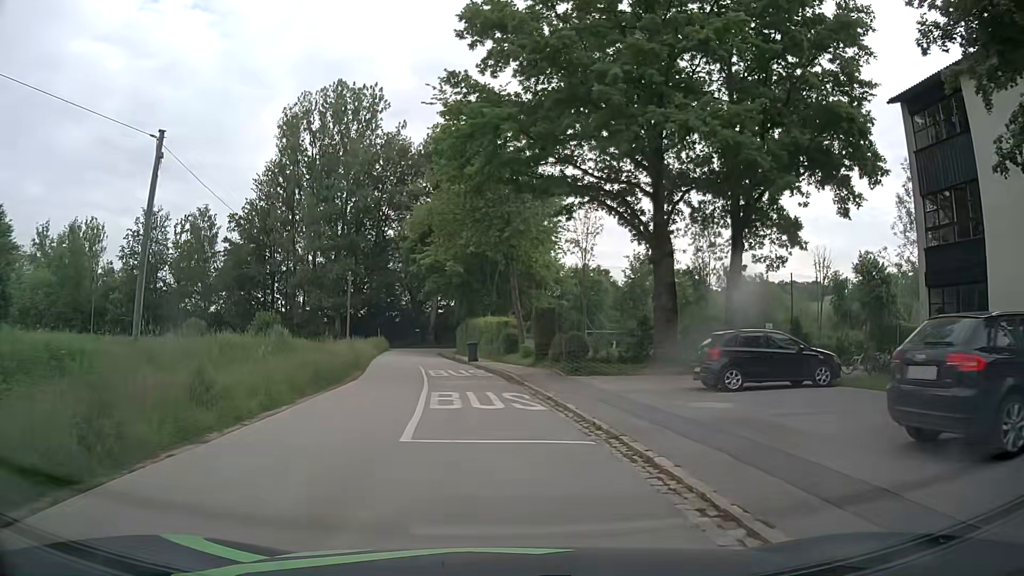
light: Day
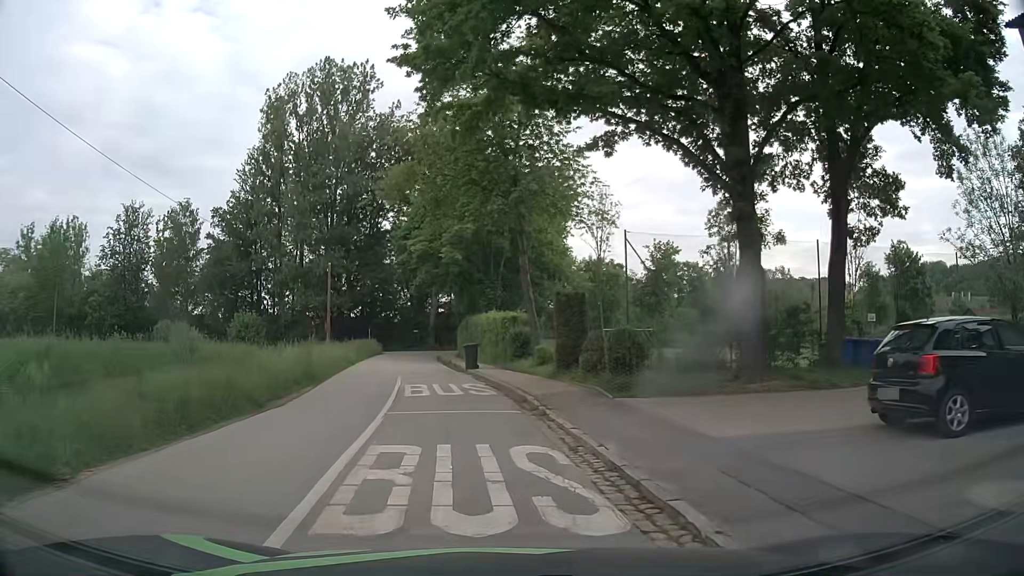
(-0.1, +8.3) m; 0°
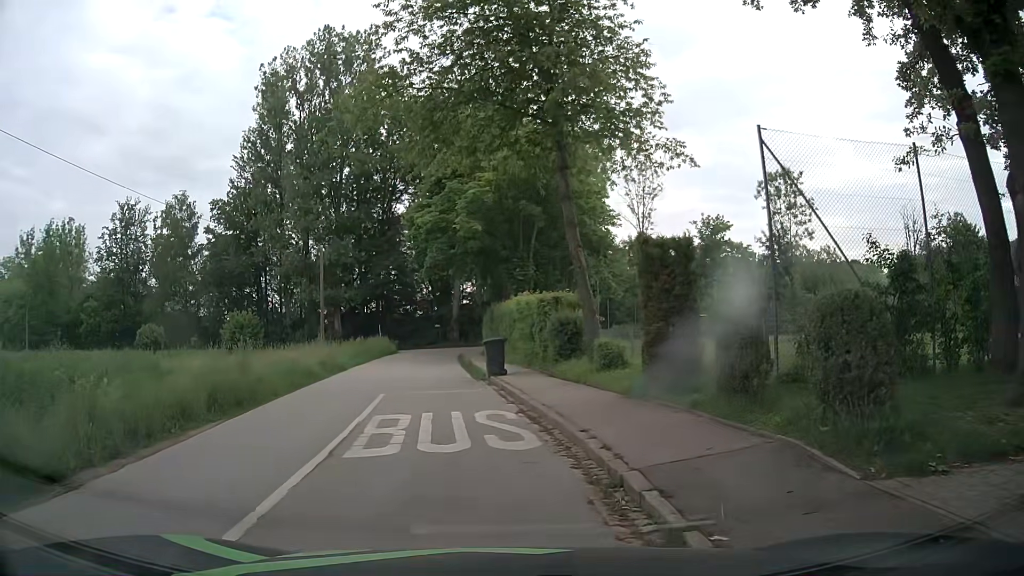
(-0.2, +8.5) m; -3°
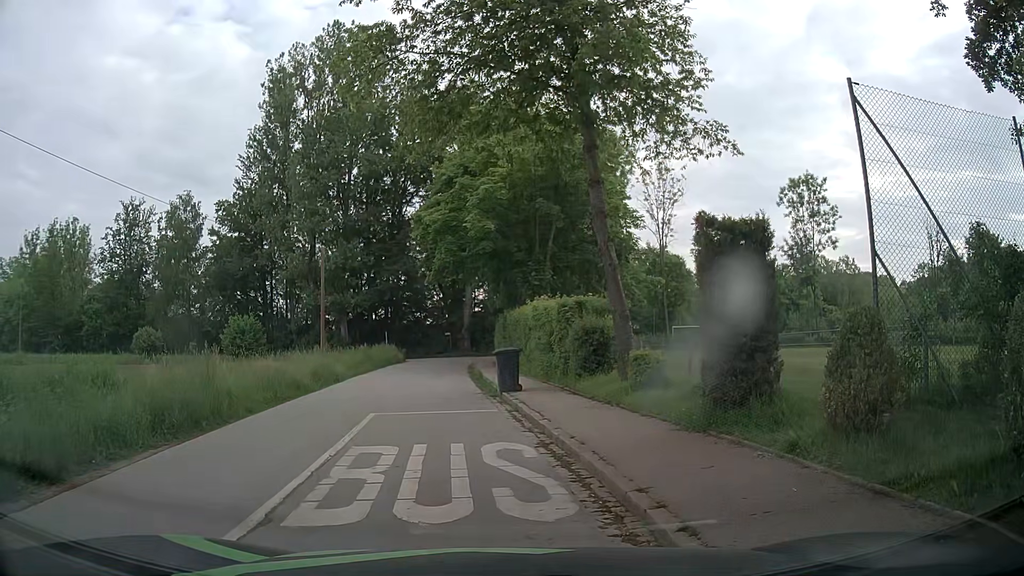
(0.0, +2.4) m; 0°
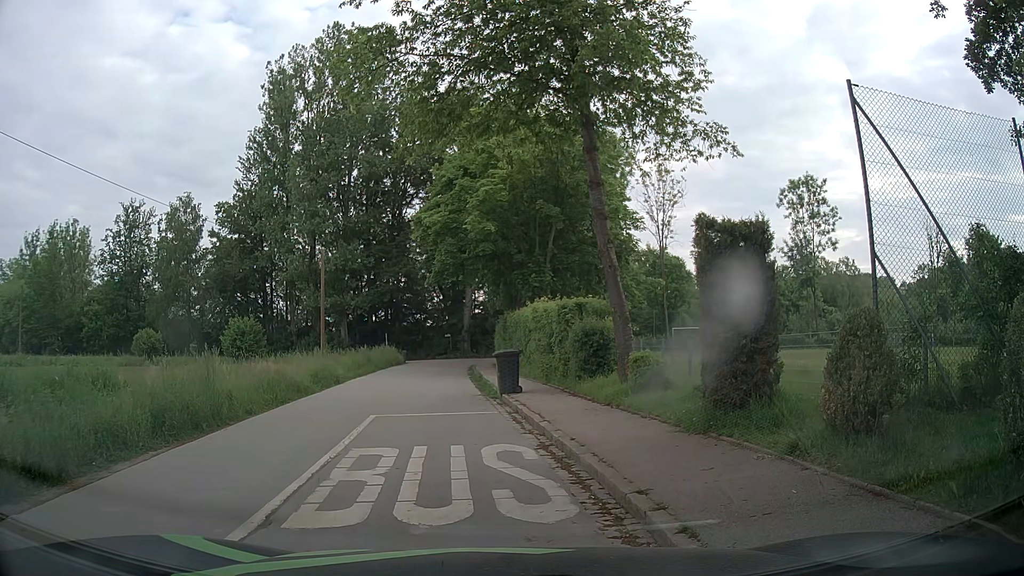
(0.0, +0.1) m; 0°
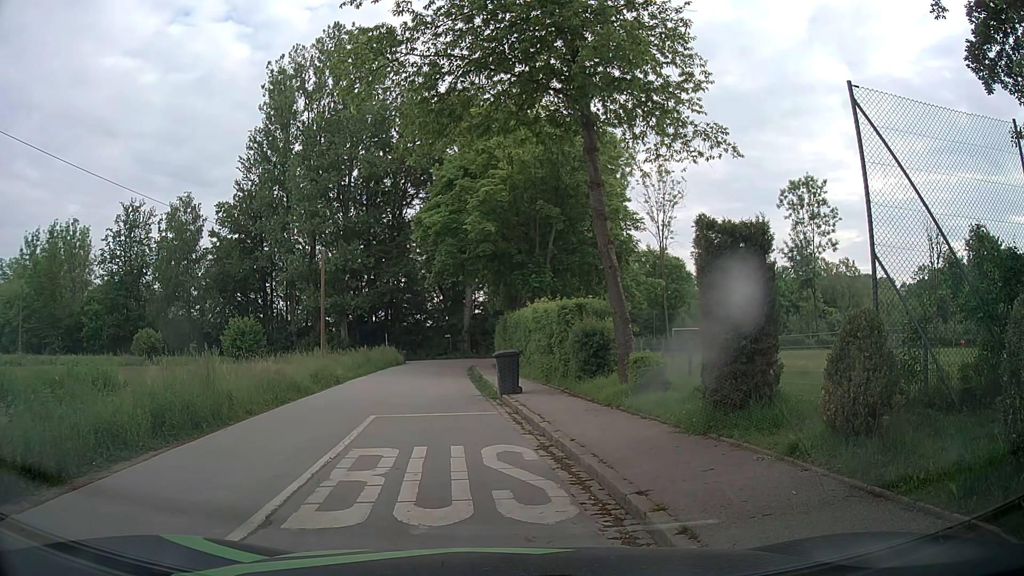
(0.0, 0.0) m; 0°
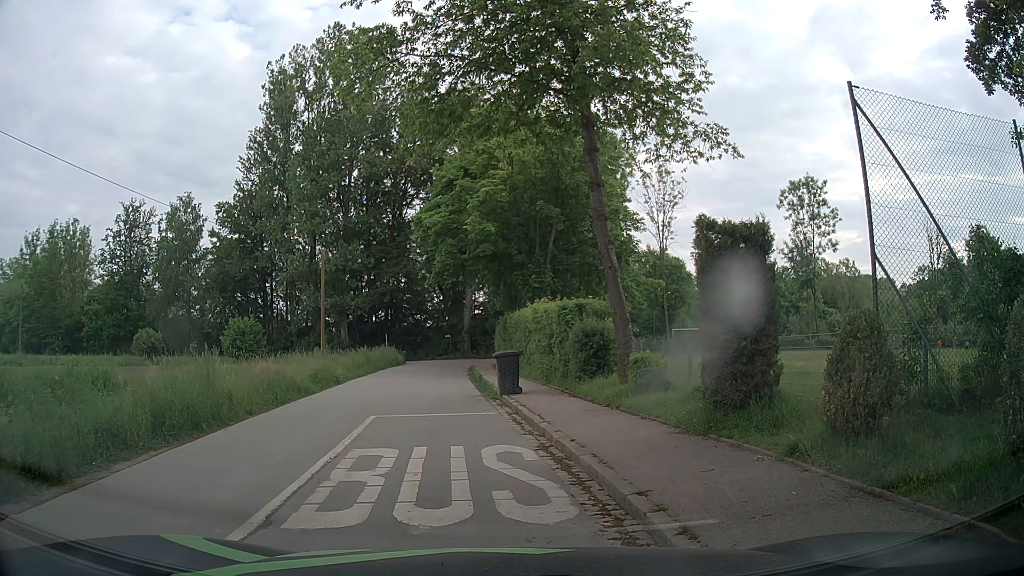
(0.0, 0.0) m; 0°
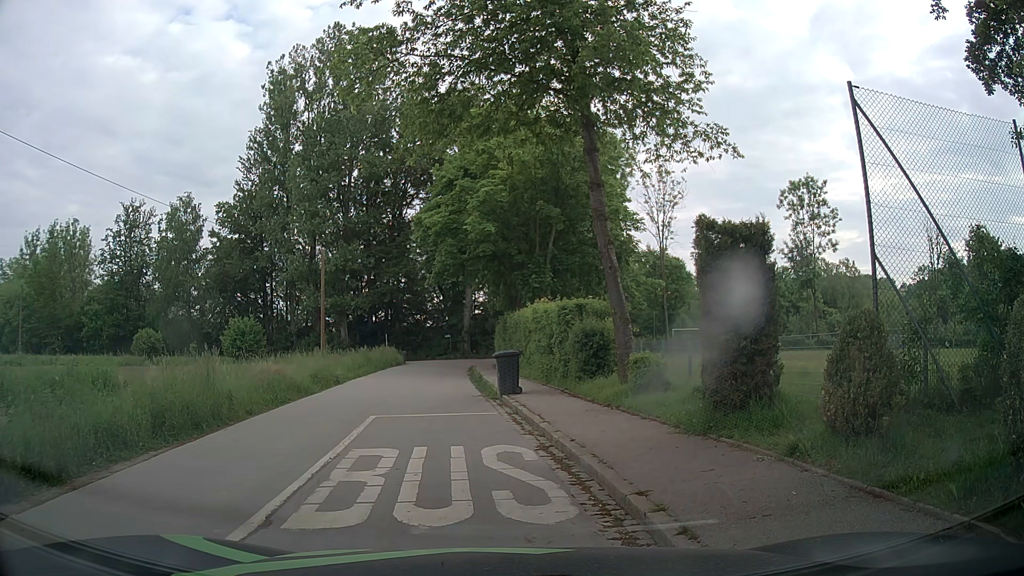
(0.0, 0.0) m; 0°
